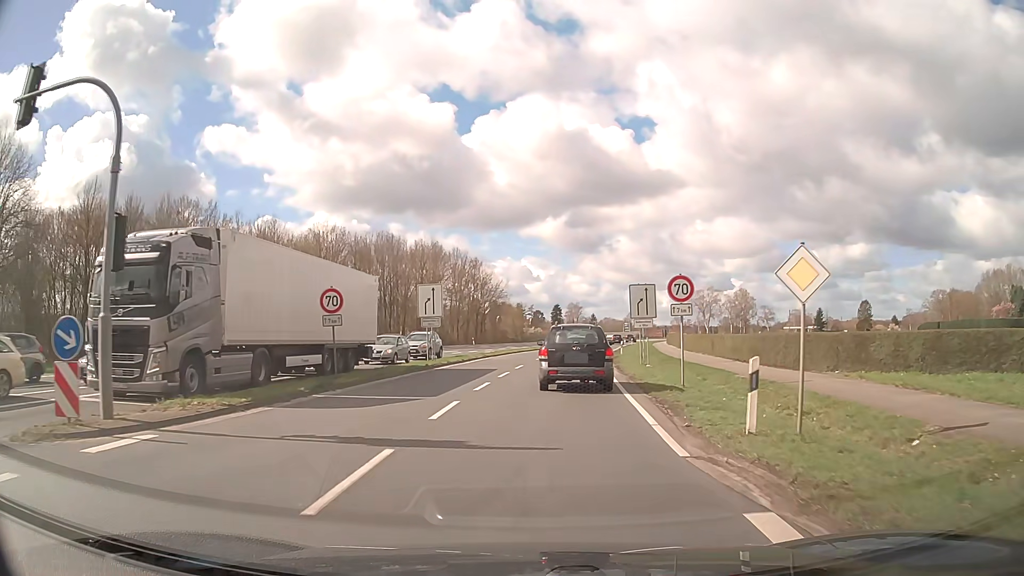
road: primary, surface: asphalt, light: Day
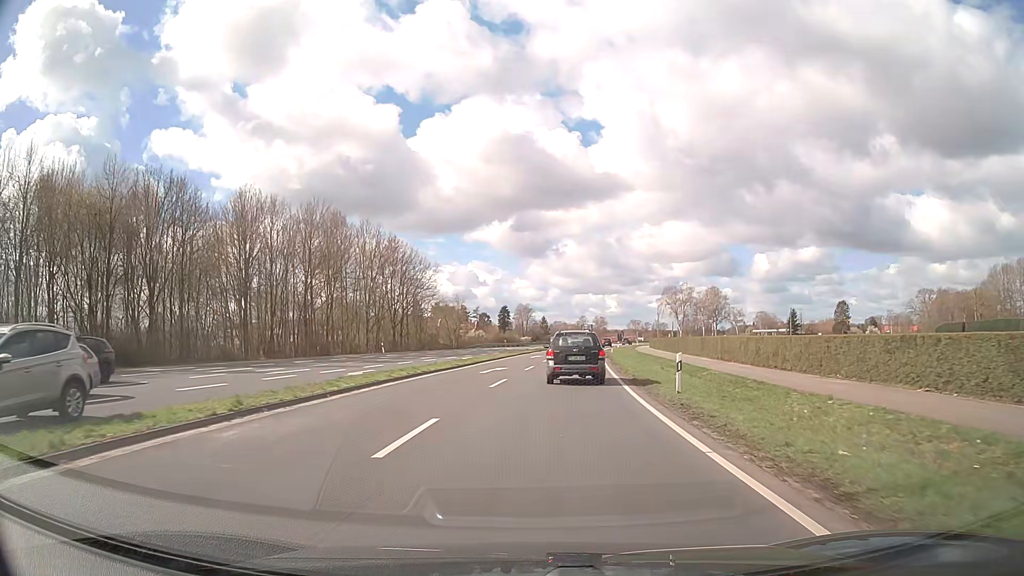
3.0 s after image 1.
(+1.7, +32.2) m; +4°
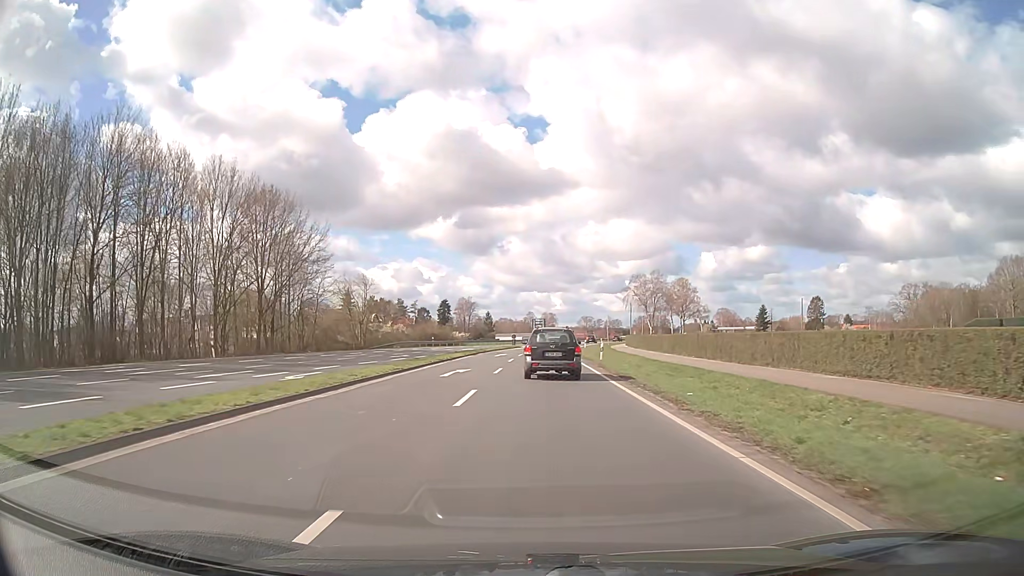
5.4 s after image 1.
(+1.3, +30.6) m; +5°
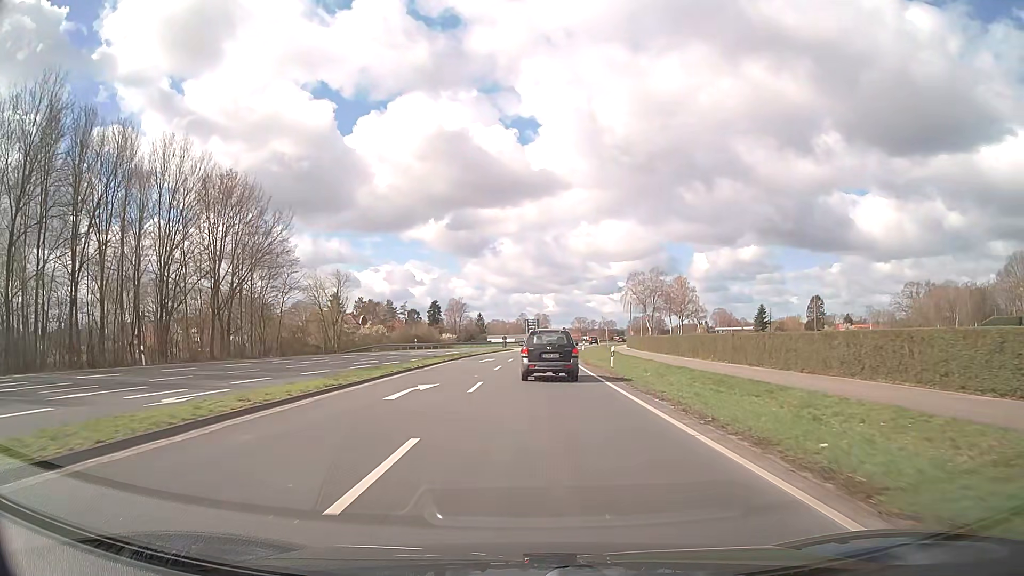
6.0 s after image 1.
(0.0, +8.0) m; +1°
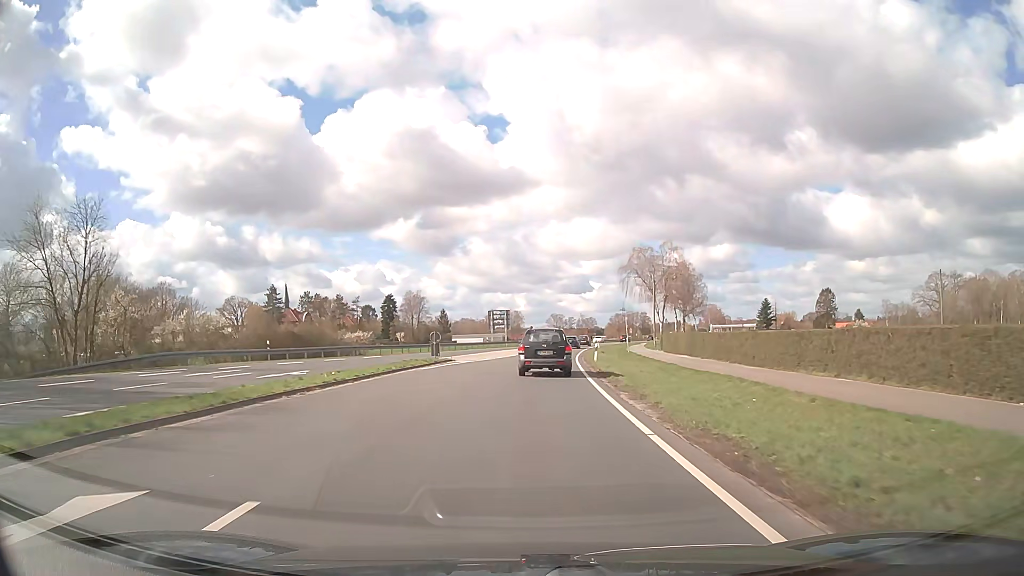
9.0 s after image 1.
(+0.9, +39.6) m; +2°
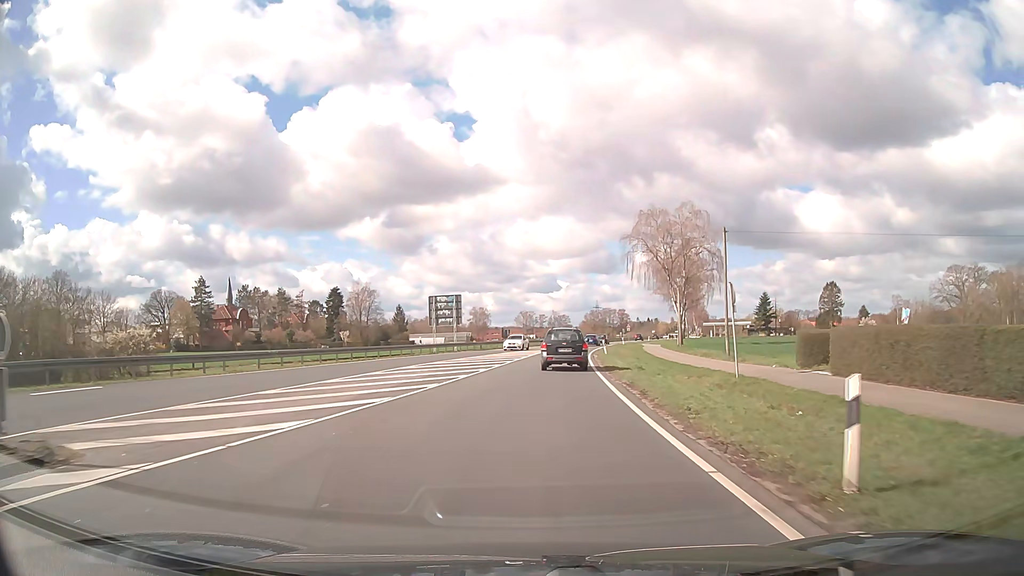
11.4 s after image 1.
(+0.5, +32.4) m; +3°
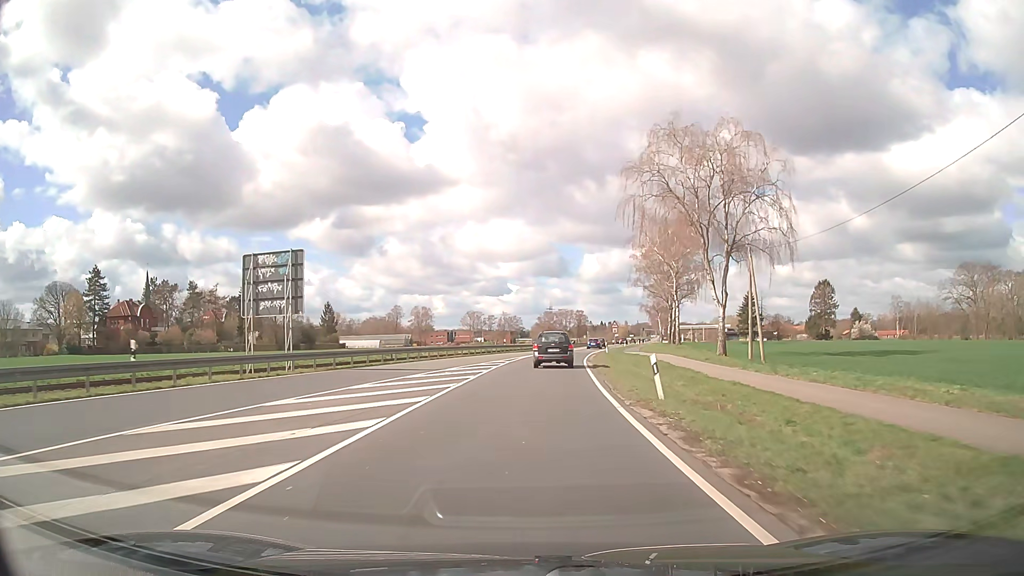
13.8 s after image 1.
(+1.3, +33.1) m; +4°
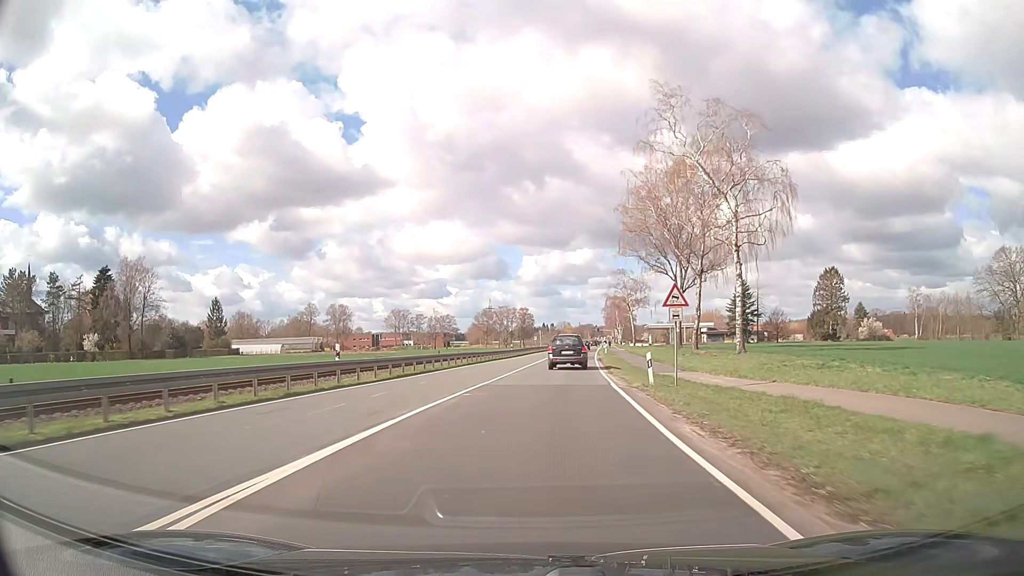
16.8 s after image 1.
(+2.0, +45.2) m; +5°
(0, +10) (+1, +20) (+1, +30) (+2, +40) (+3, +50) (+4, +60) (+5, +70) (+6, +80) (+7, +90) (+8, +100) m
